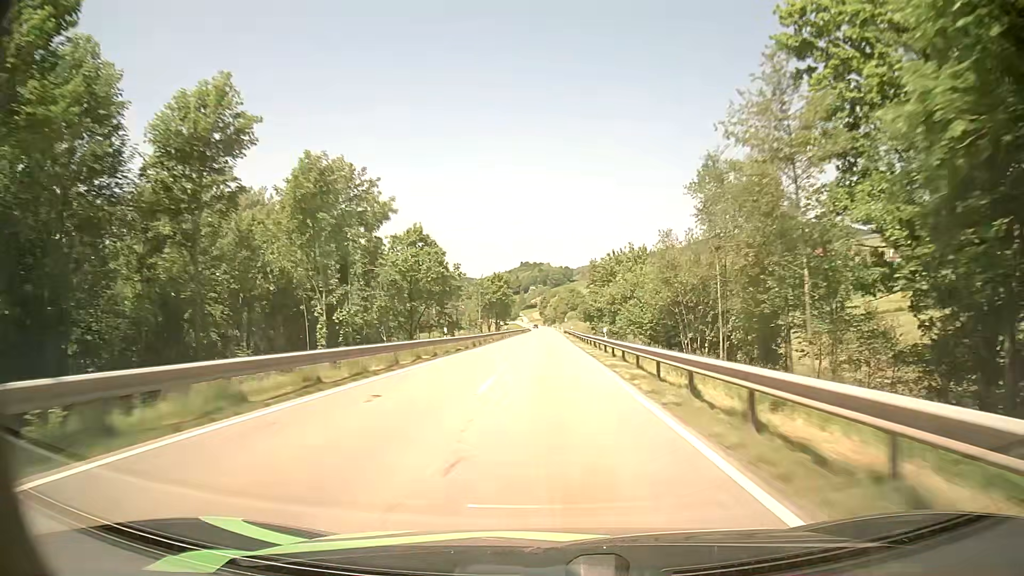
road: secondary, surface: asphalt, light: Day
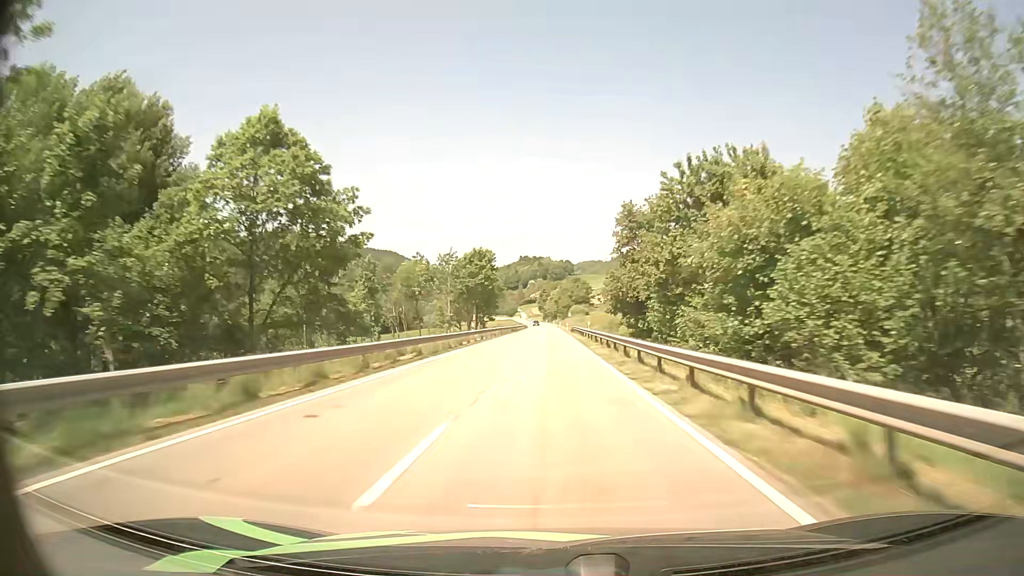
(-0.1, +35.9) m; 0°
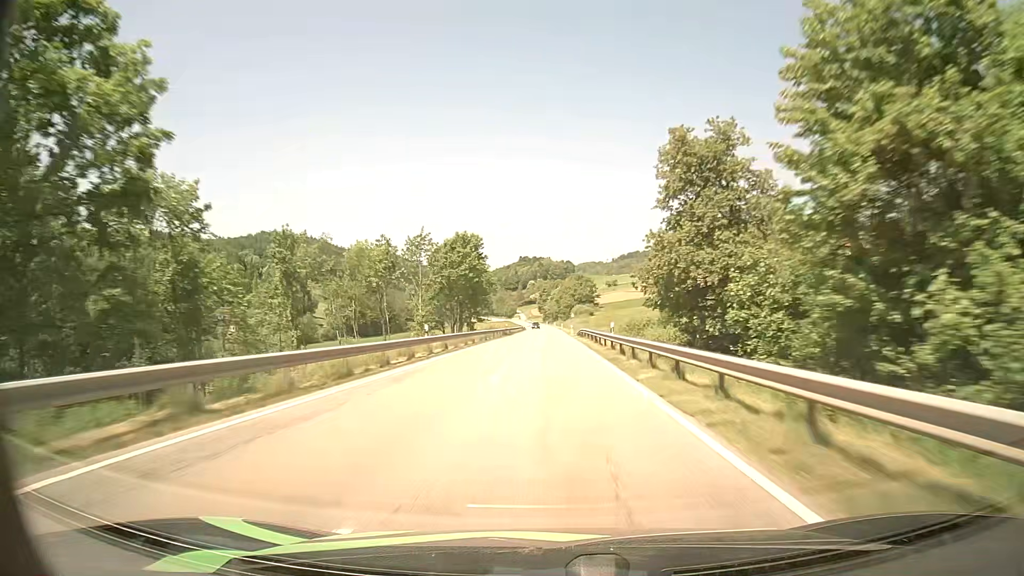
(0.0, +18.1) m; 0°
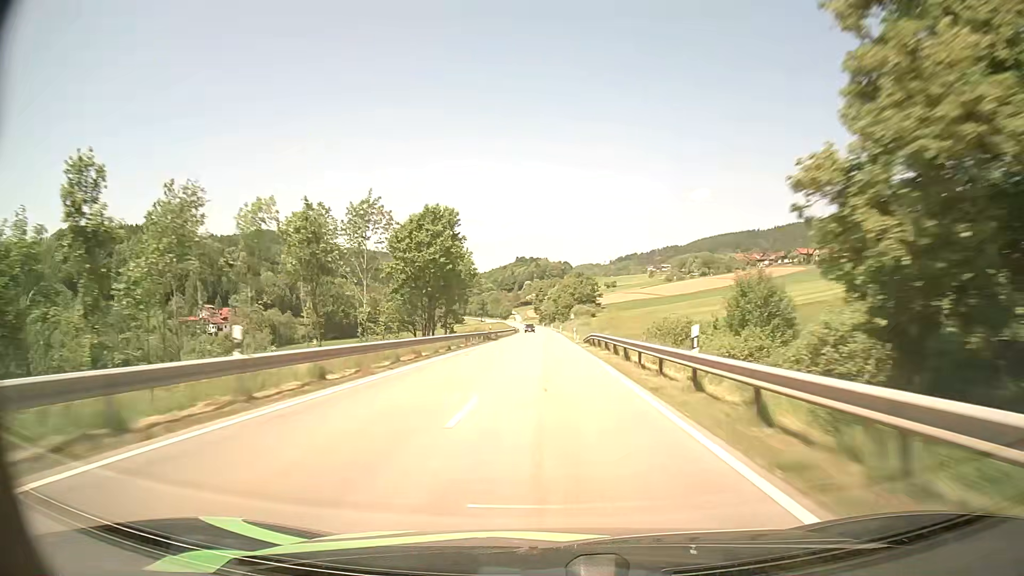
(0.0, +18.2) m; 0°
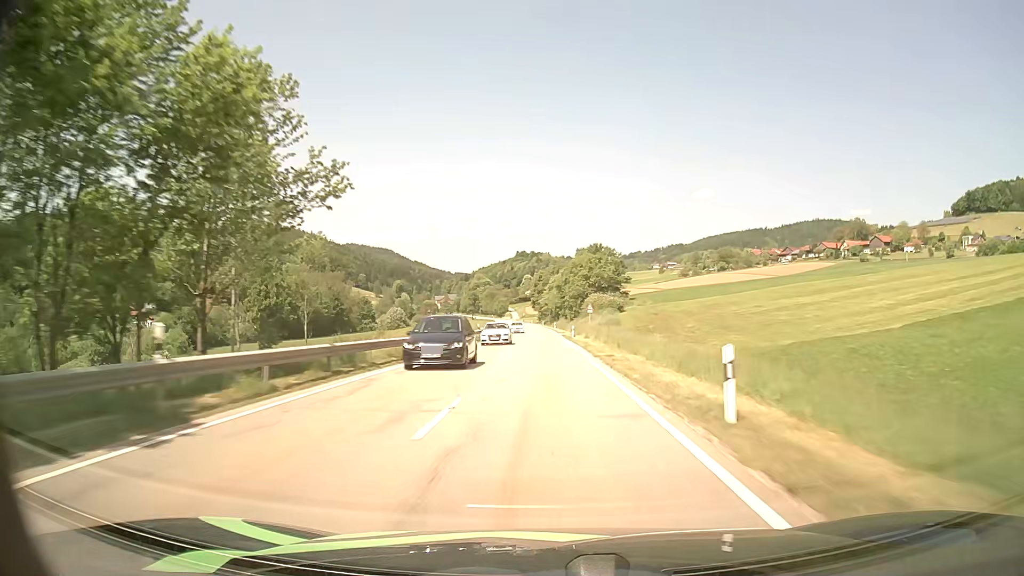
(+0.3, +54.6) m; 0°
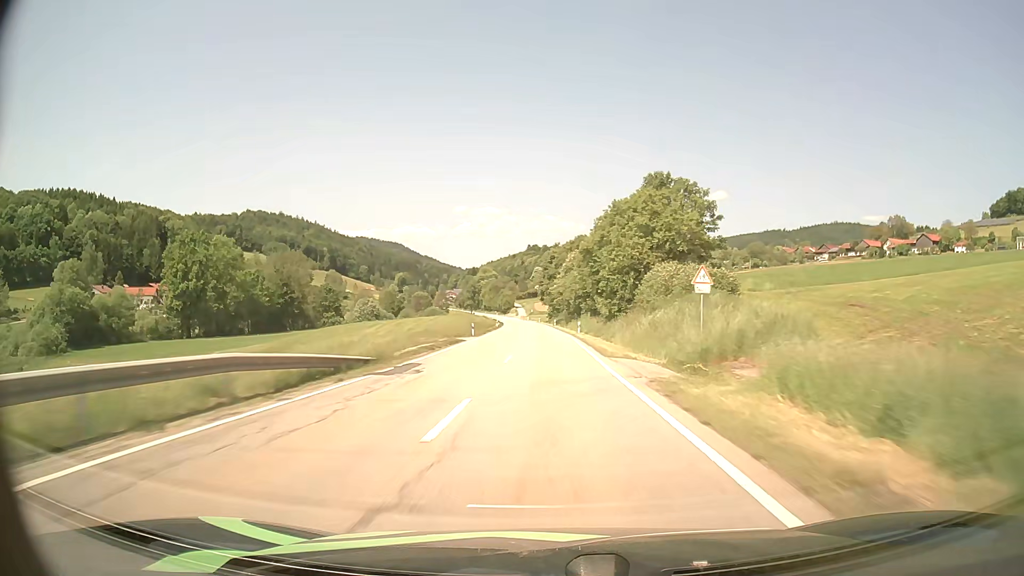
(-0.5, +54.2) m; -1°
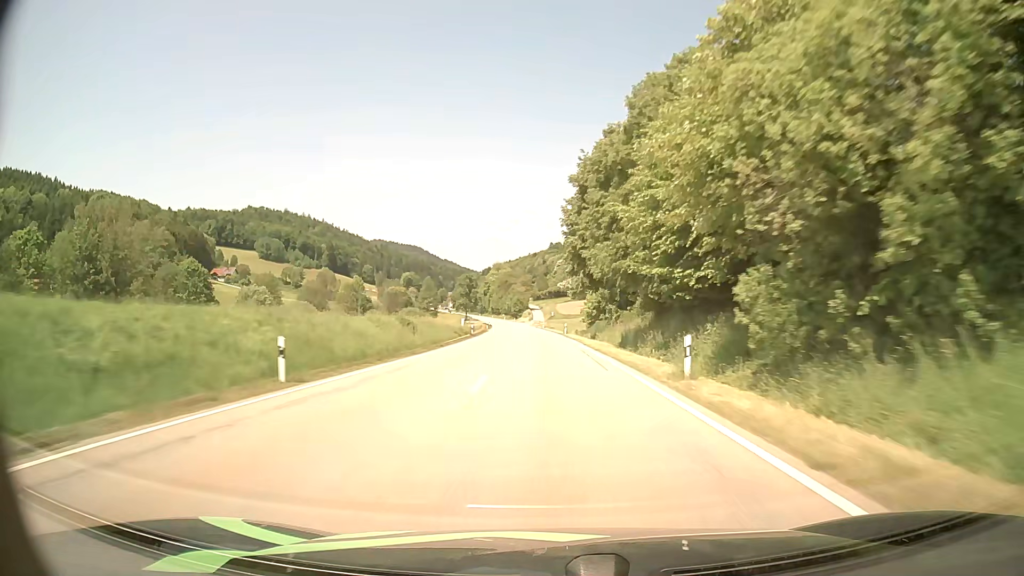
(-1.5, +89.0) m; -2°
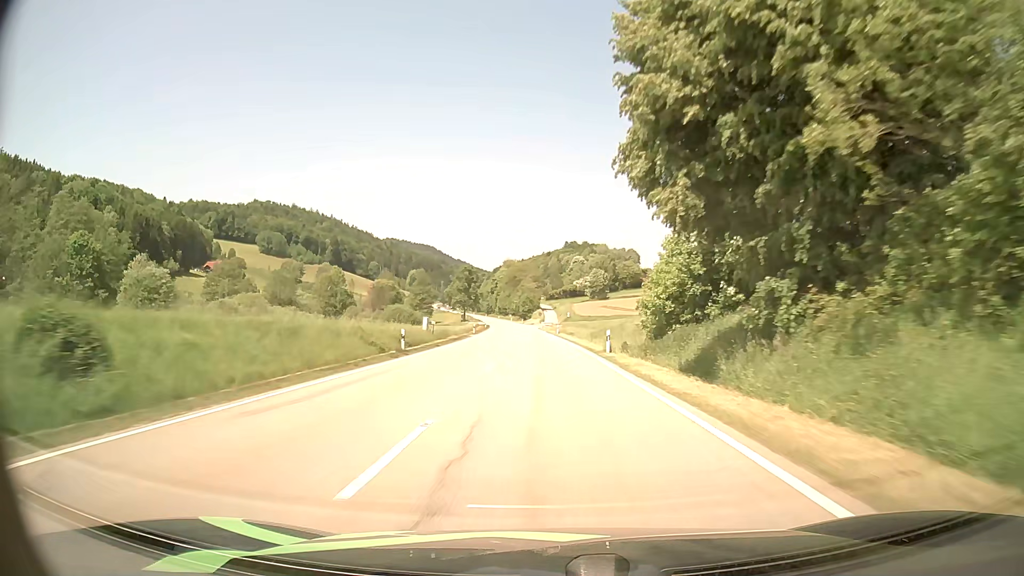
(-0.5, +34.4) m; -2°
(0, +10) (0, +20) (0, +30) (0, +40) (-1, +50) (-1, +60) (-1, +70) (-2, +80) (-2, +90) (-3, +100) m
